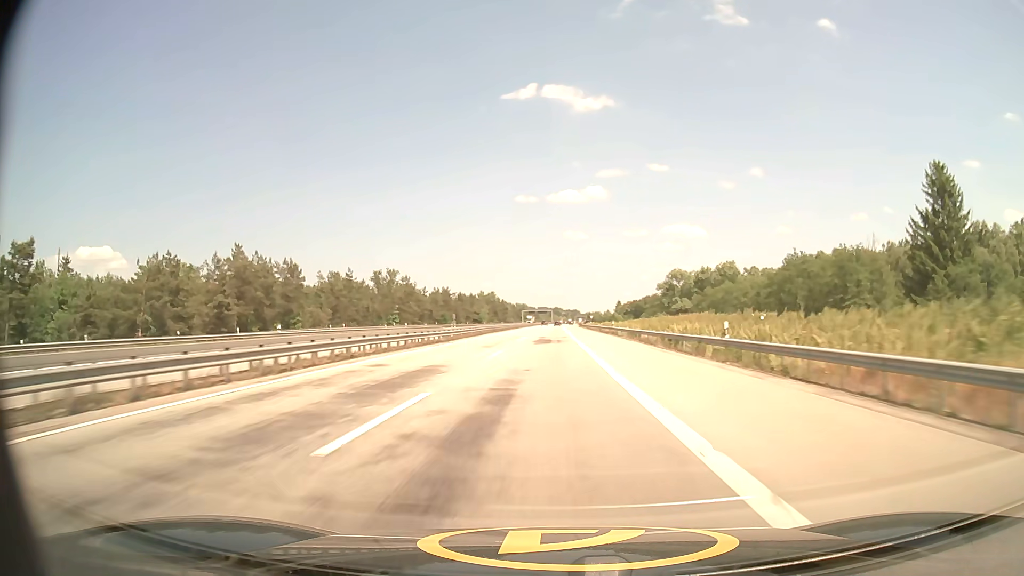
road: motorway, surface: asphalt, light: Day
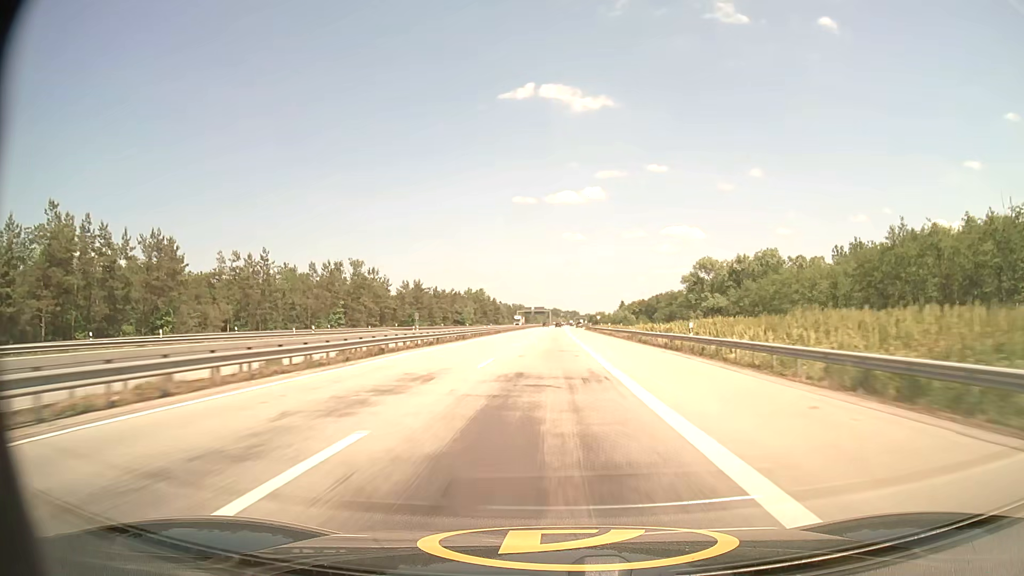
(0.0, +40.8) m; 0°
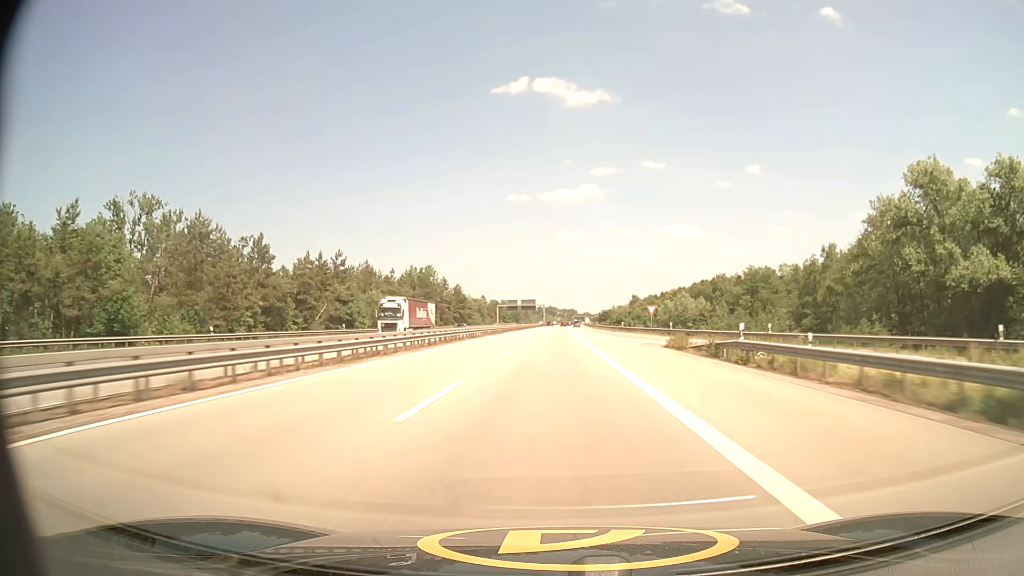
(+0.5, +103.2) m; 0°
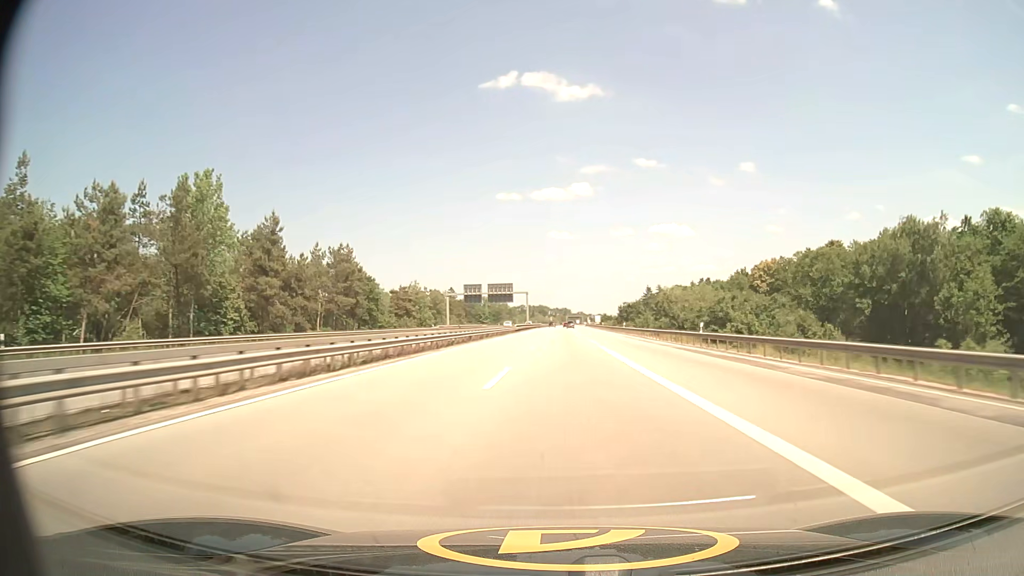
(+0.4, +103.8) m; +1°
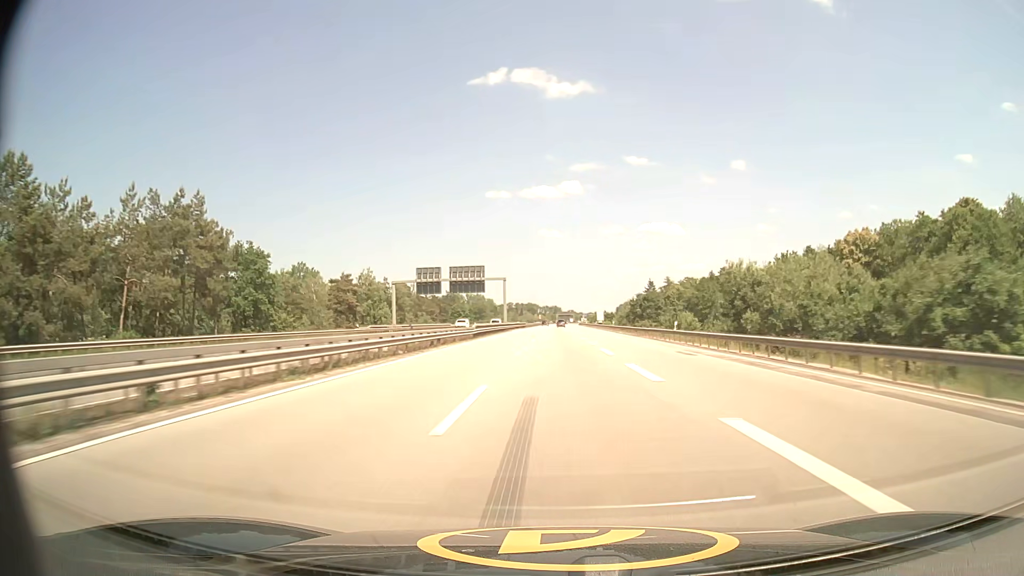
(+0.3, +41.6) m; +1°
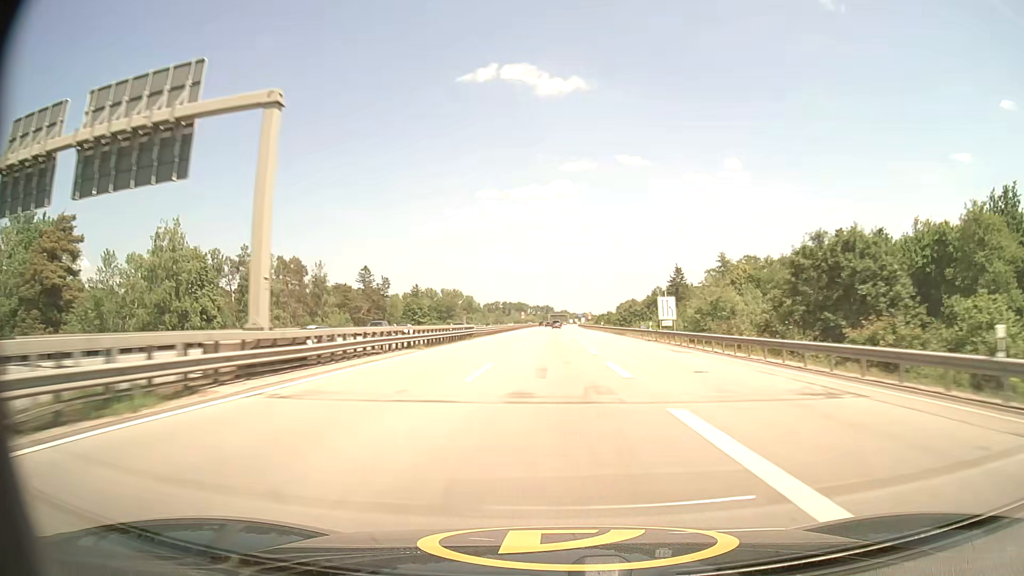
(+0.7, +83.2) m; +1°
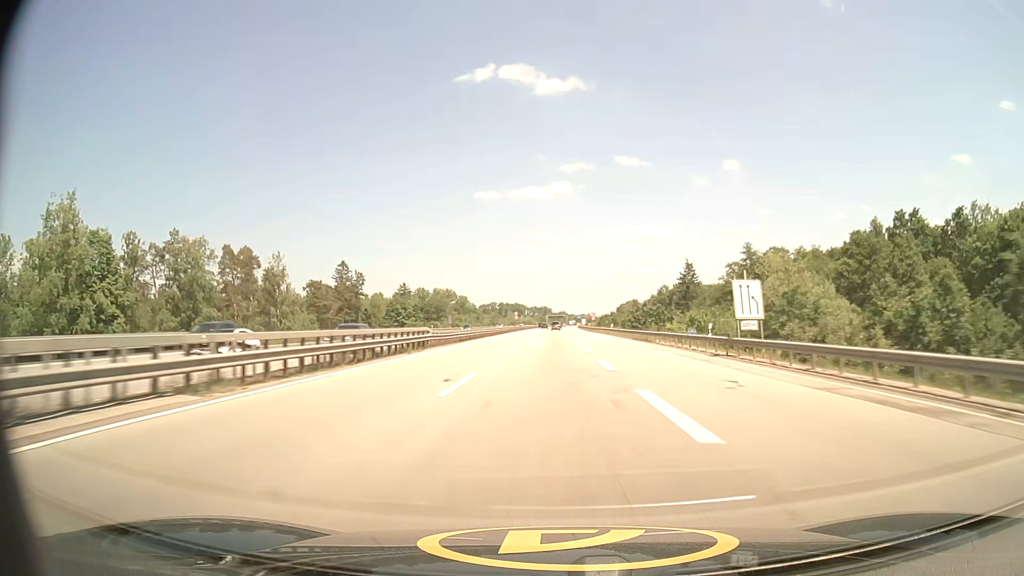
(0.0, +20.9) m; 0°
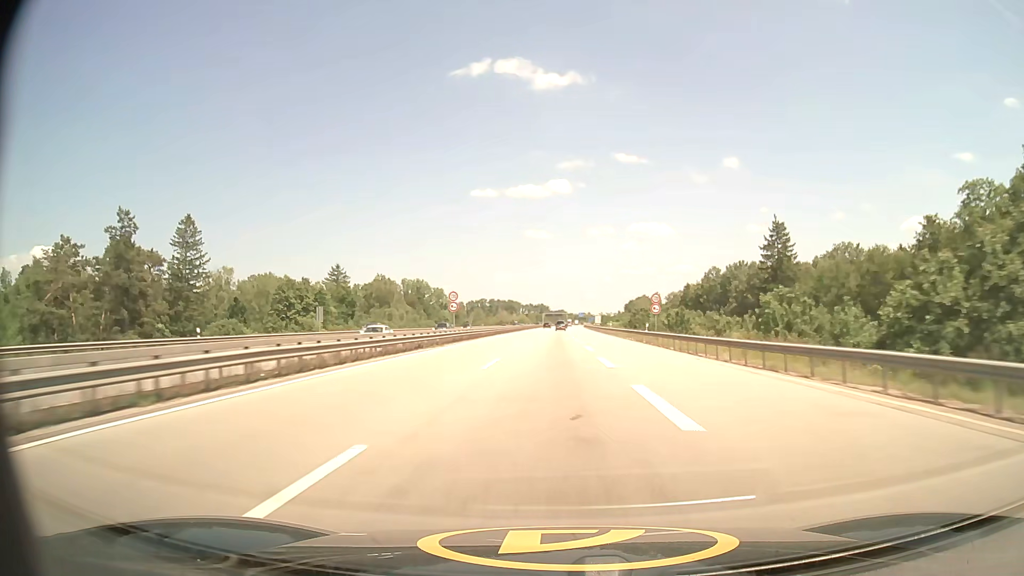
(+0.2, +83.4) m; 0°
